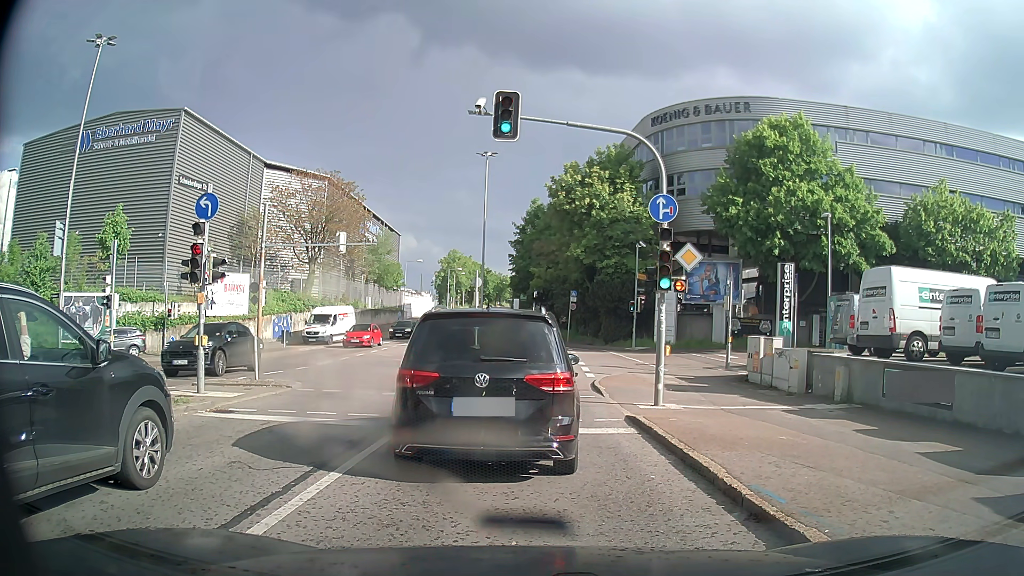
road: secondary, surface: asphalt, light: Day
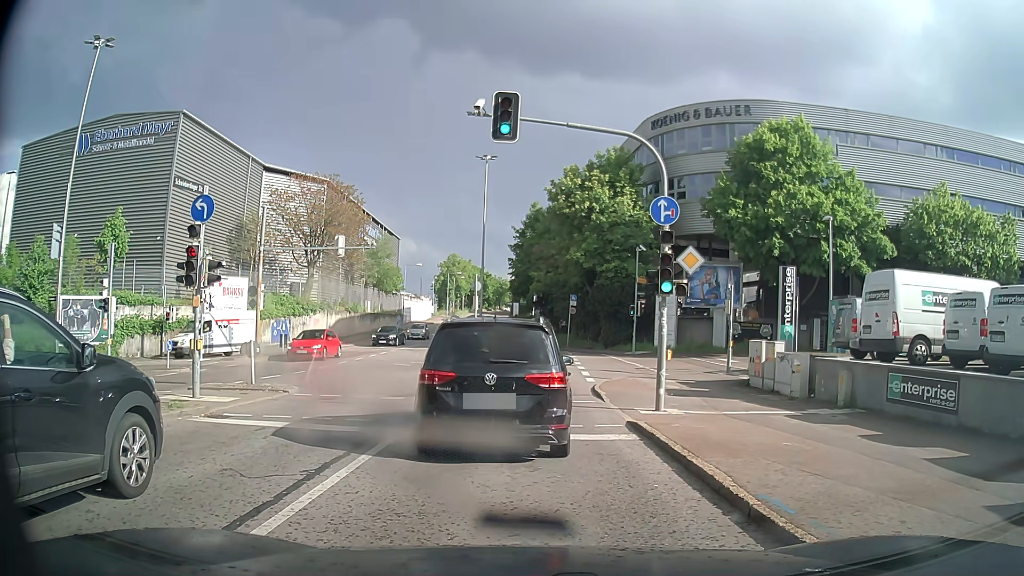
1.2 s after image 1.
(0.0, +0.2) m; 0°
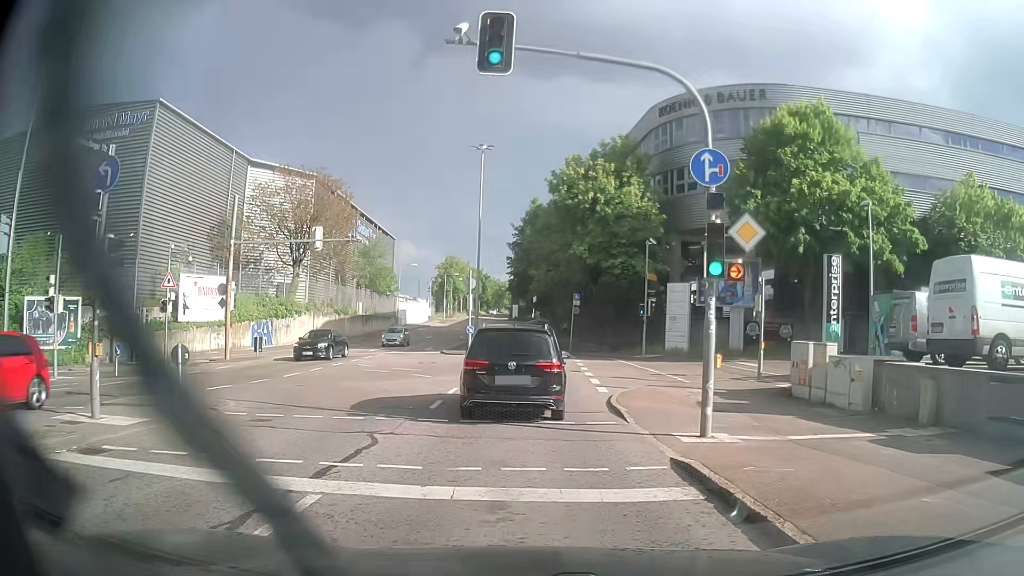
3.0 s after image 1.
(0.0, +4.0) m; 0°
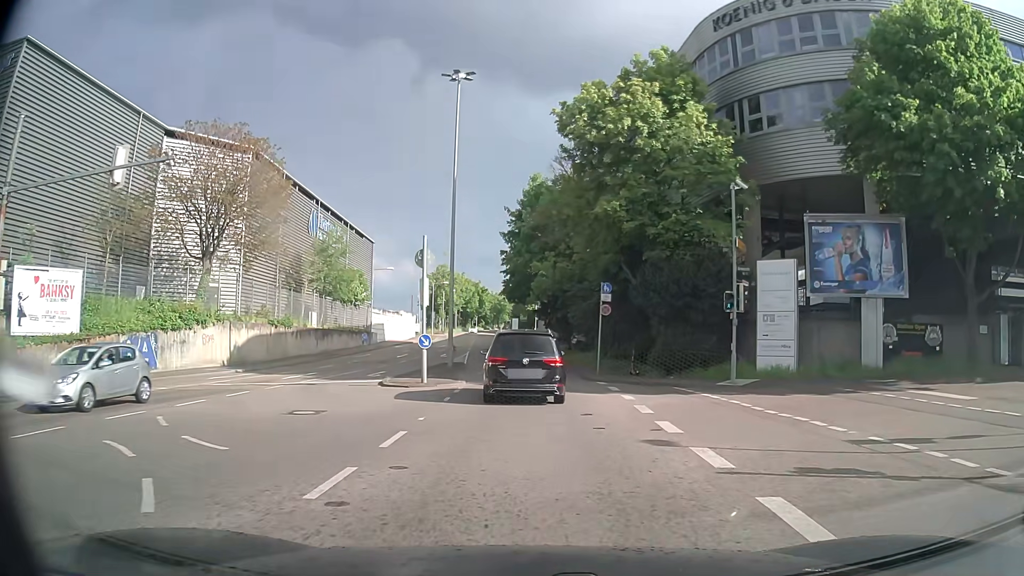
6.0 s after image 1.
(-0.3, +16.8) m; -1°
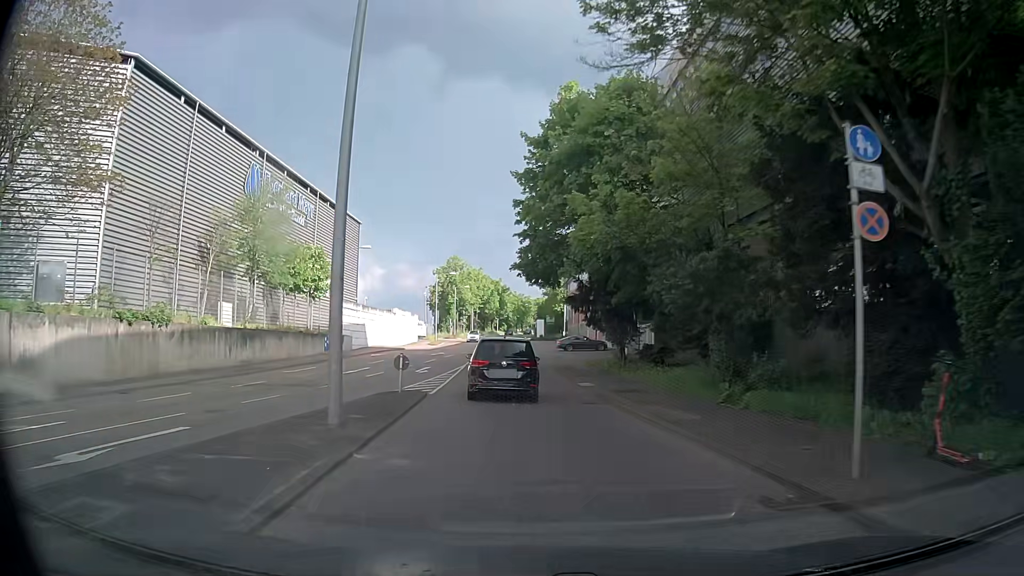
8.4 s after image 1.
(-0.1, +21.1) m; -2°
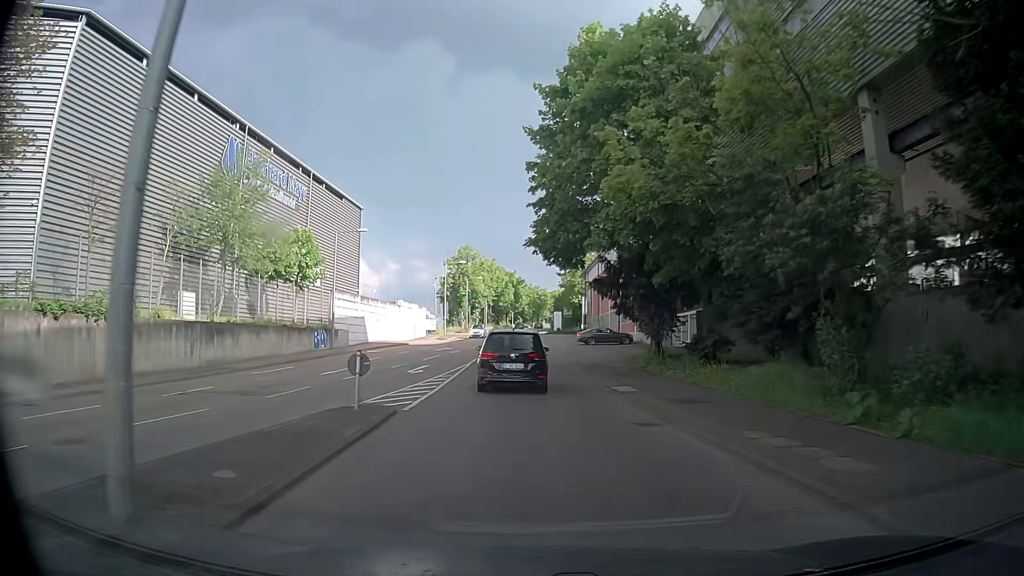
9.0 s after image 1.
(0.0, +6.1) m; 0°
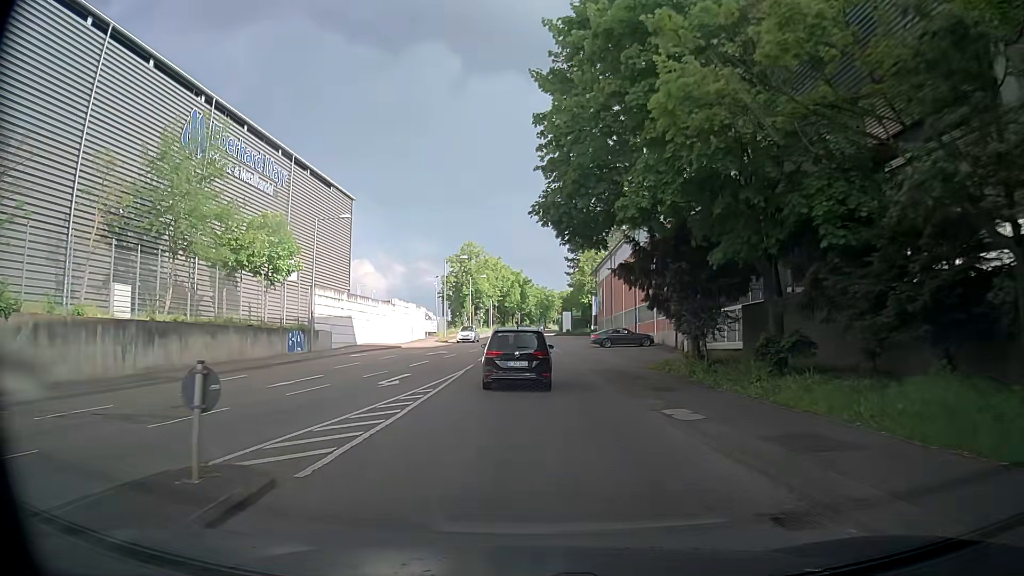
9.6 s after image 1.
(-0.1, +6.3) m; -2°
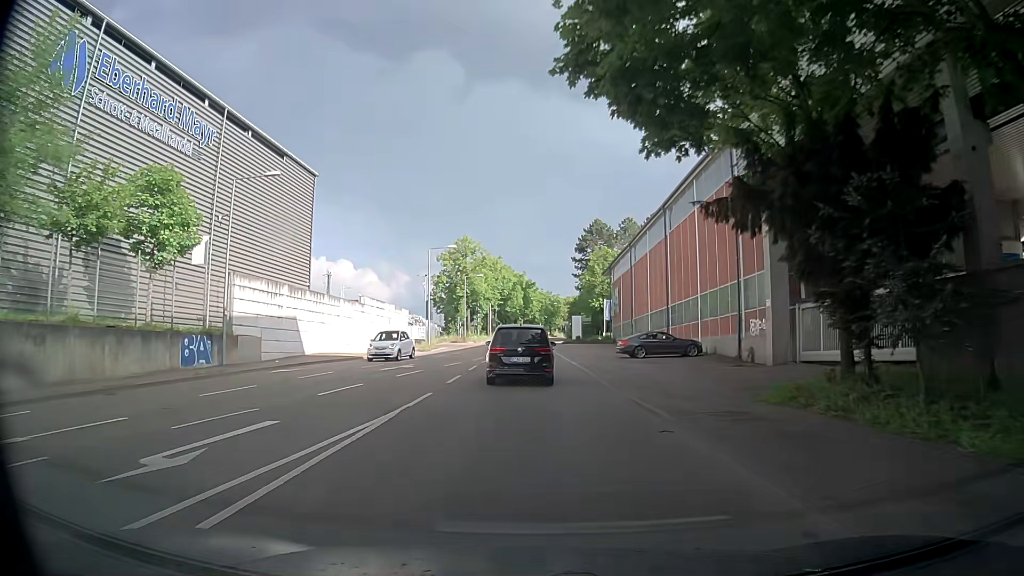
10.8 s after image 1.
(+0.1, +13.1) m; 0°
(0, +10) (0, +20) (0, +30) (0, +40) (0, +50) (0, +60) (+1, +70) (+1, +80) (+1, +90) (+2, +100) m
